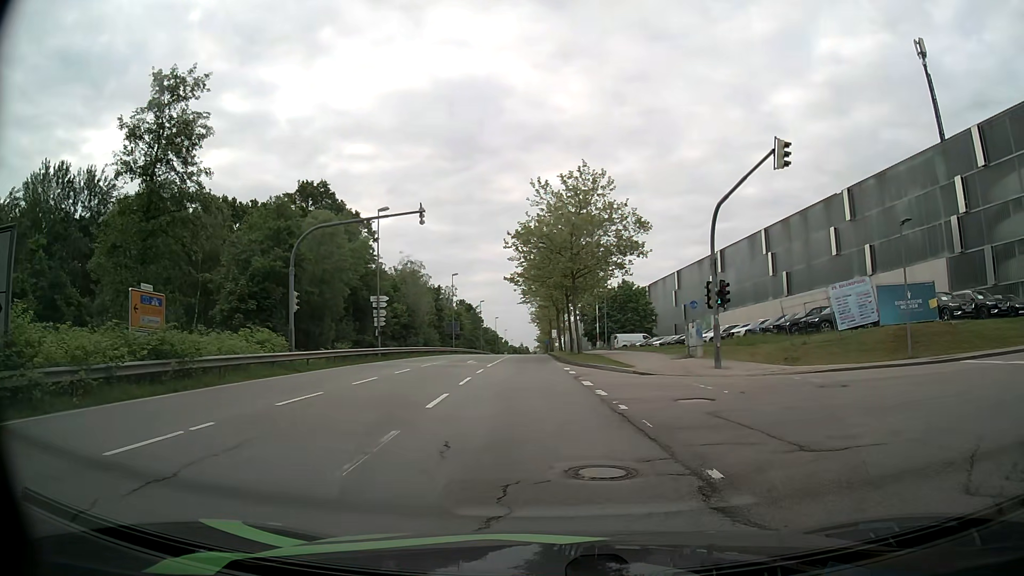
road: secondary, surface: asphalt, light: Day
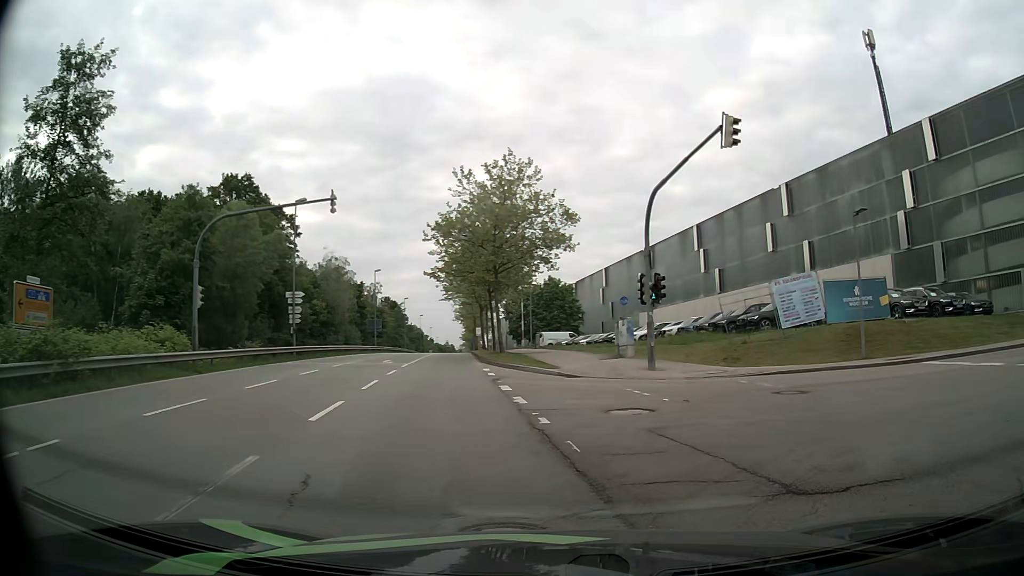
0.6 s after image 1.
(+0.1, +2.2) m; +4°
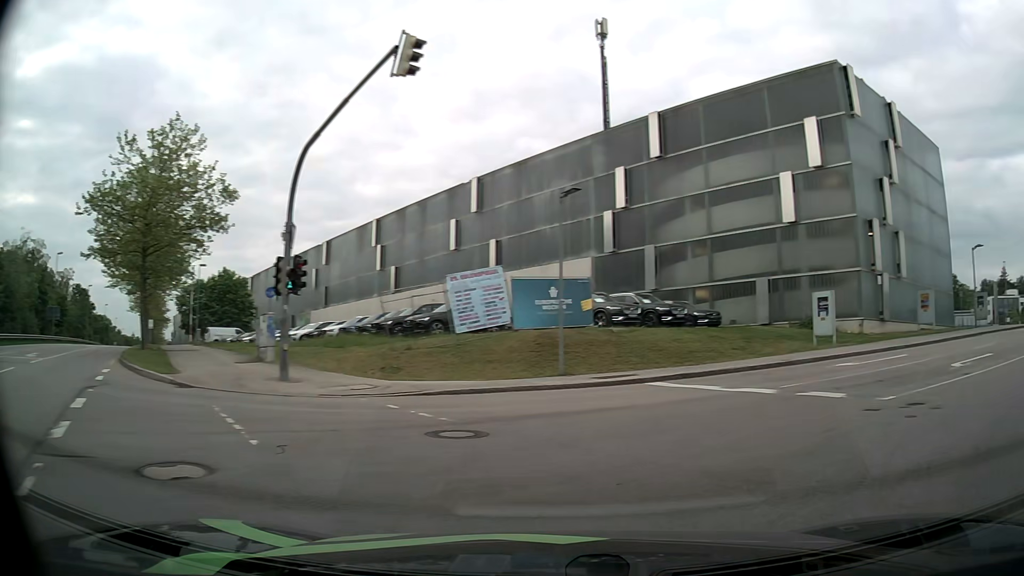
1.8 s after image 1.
(+1.2, +5.1) m; +28°
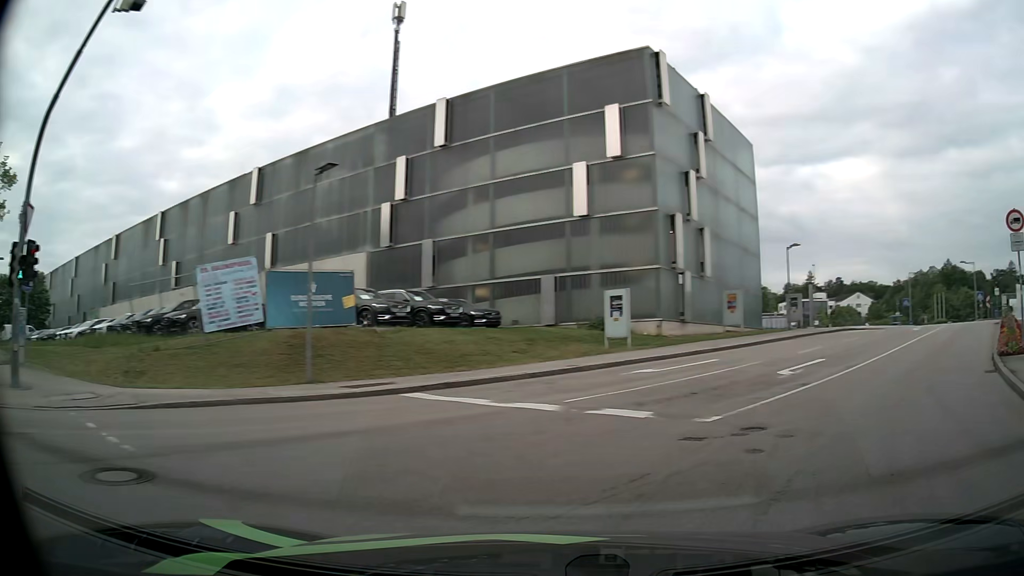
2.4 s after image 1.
(+0.4, +2.8) m; +16°
